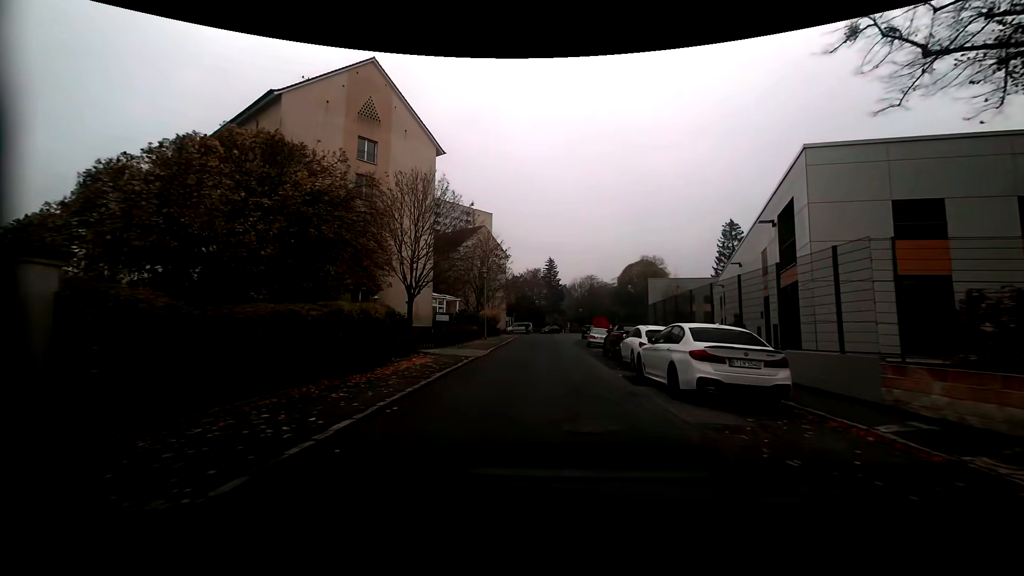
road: residential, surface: asphalt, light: Day
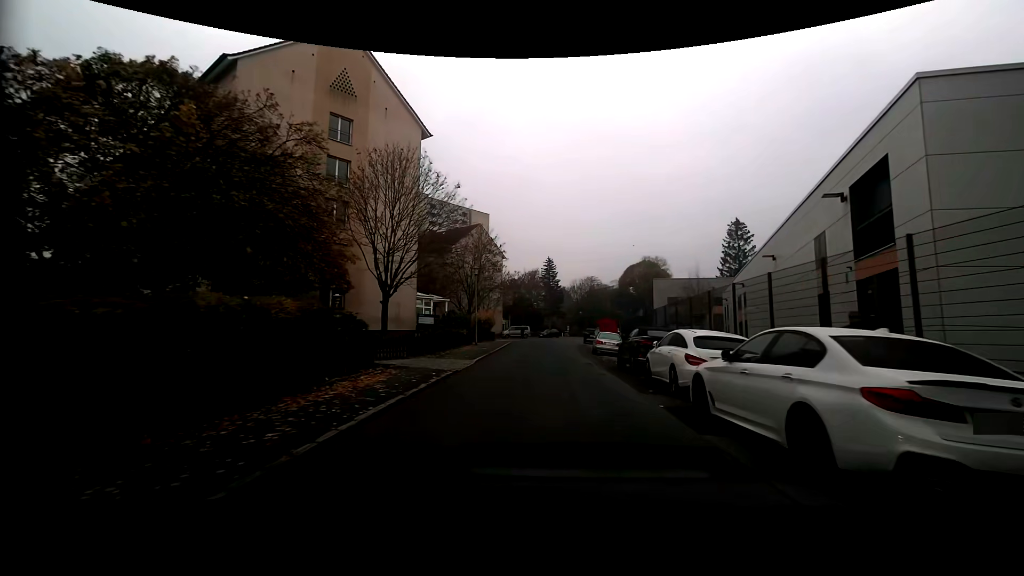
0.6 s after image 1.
(0.0, +4.9) m; 0°
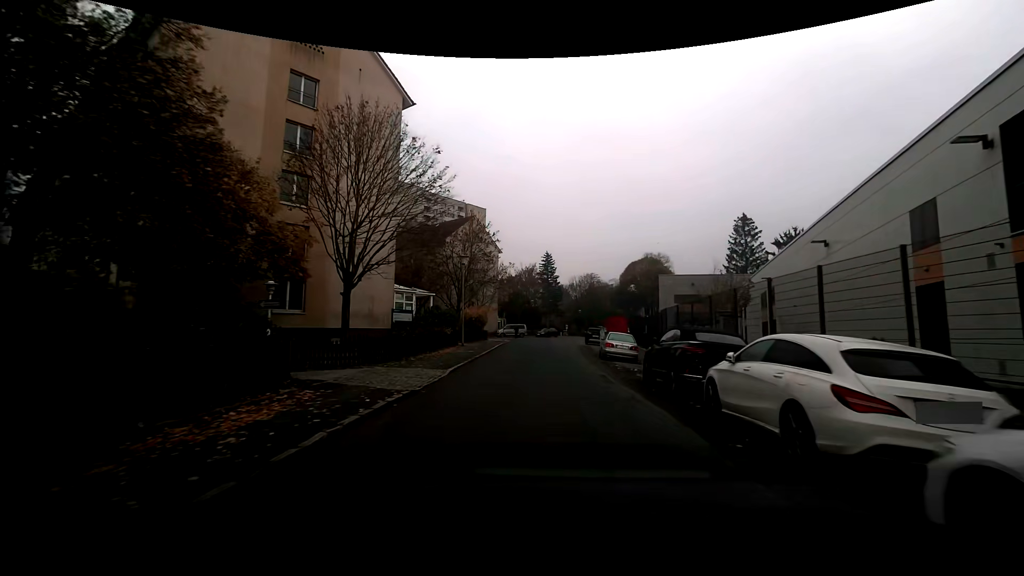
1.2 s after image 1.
(0.0, +5.1) m; +1°
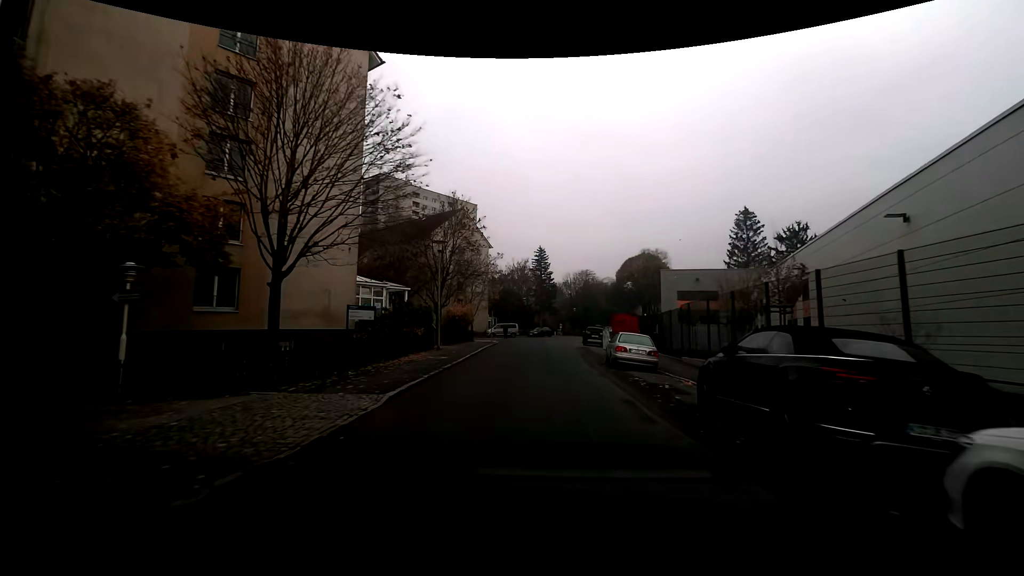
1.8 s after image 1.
(0.0, +5.3) m; 0°
